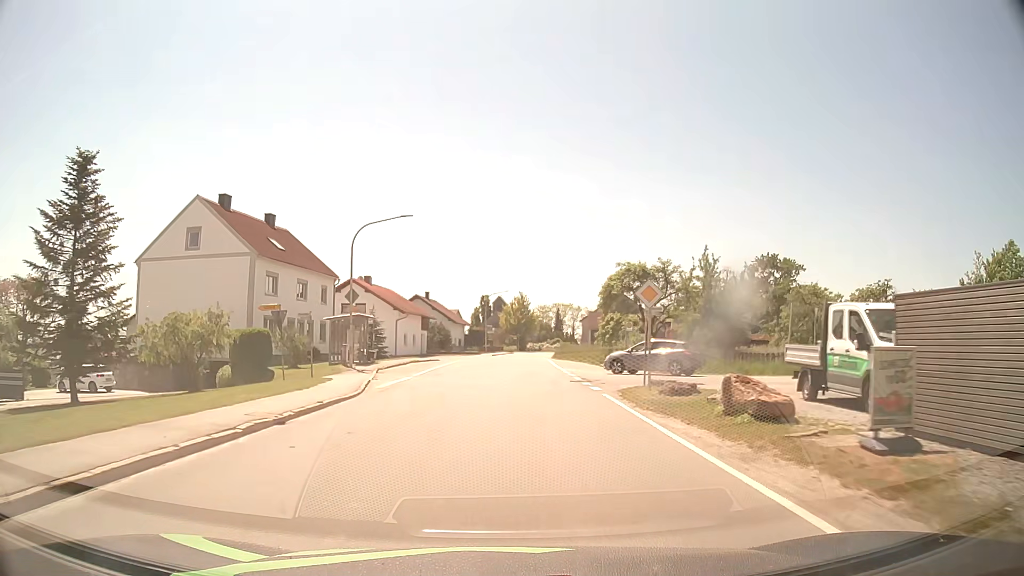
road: secondary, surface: asphalt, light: Day
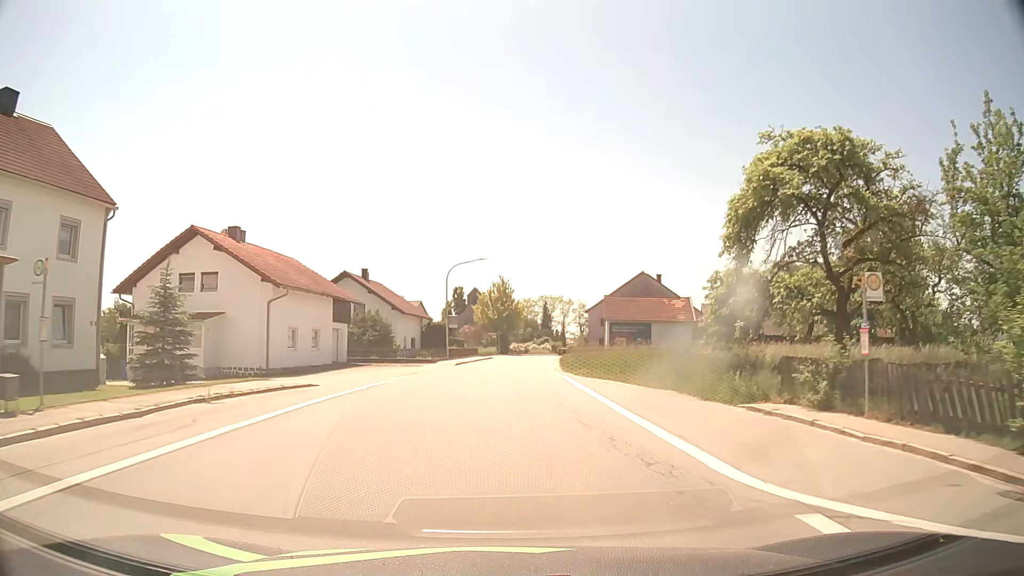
(+0.4, +30.5) m; +2°
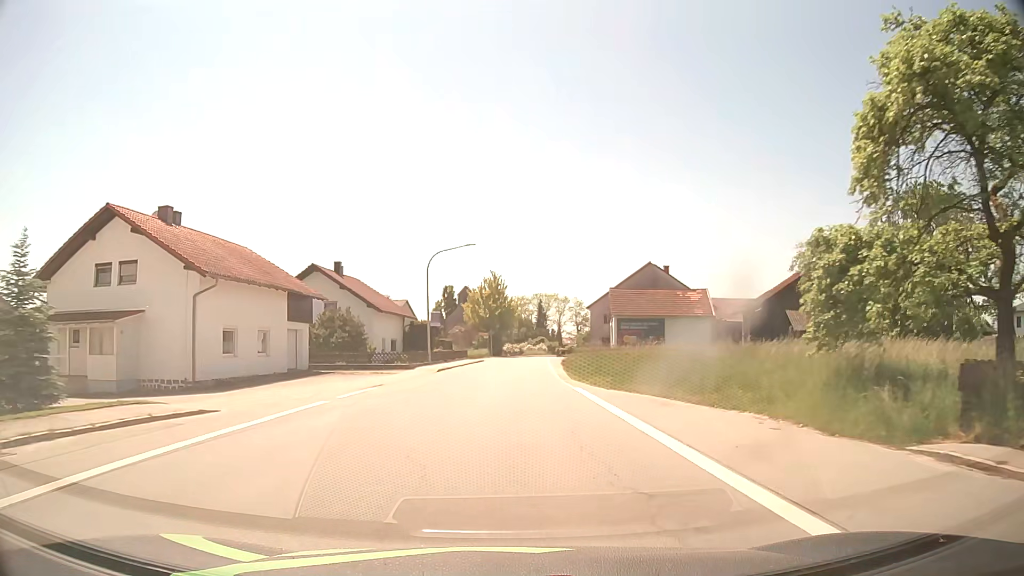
(+0.1, +7.6) m; +1°
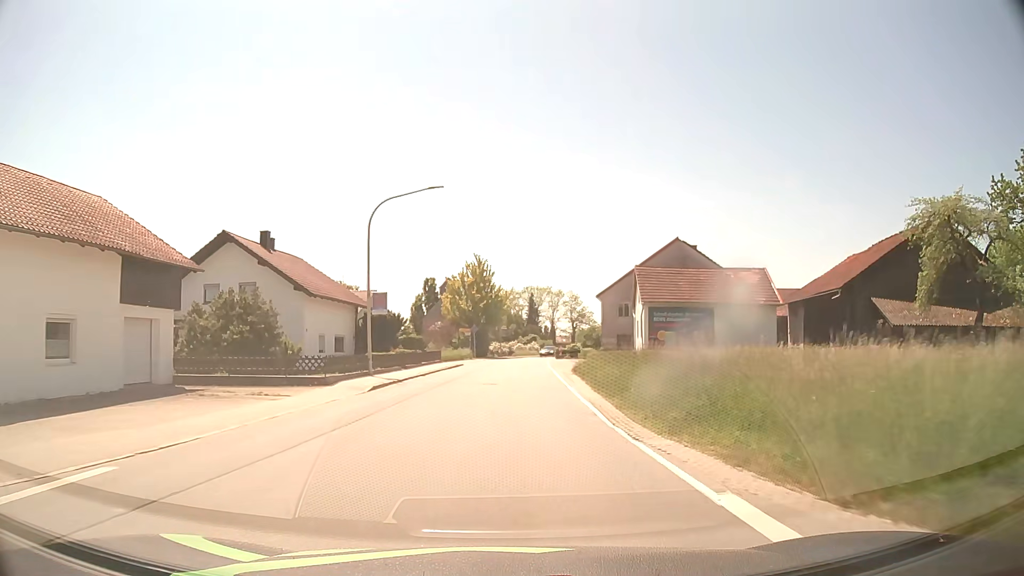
(+0.1, +15.2) m; +1°
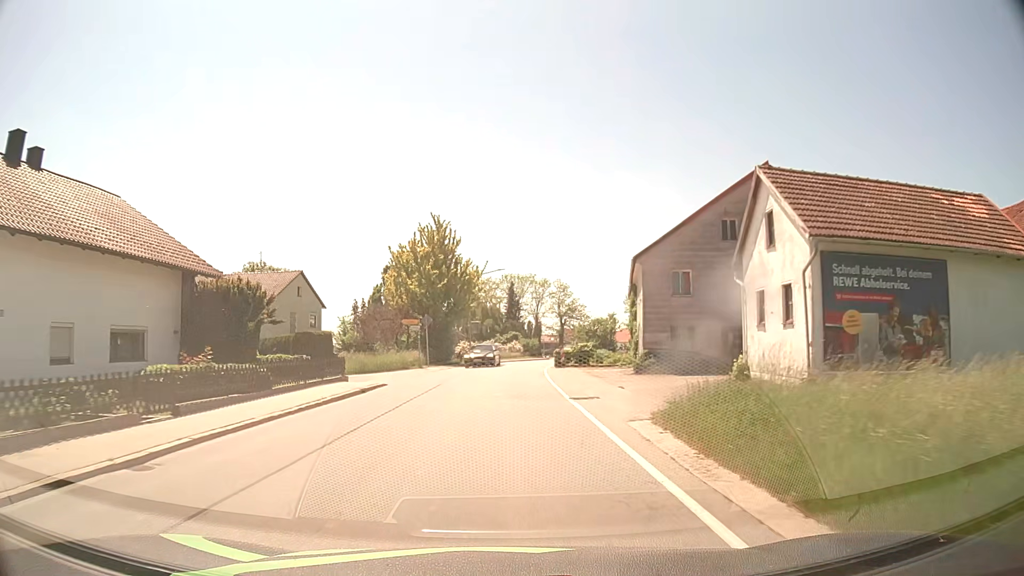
(+0.5, +22.8) m; +2°
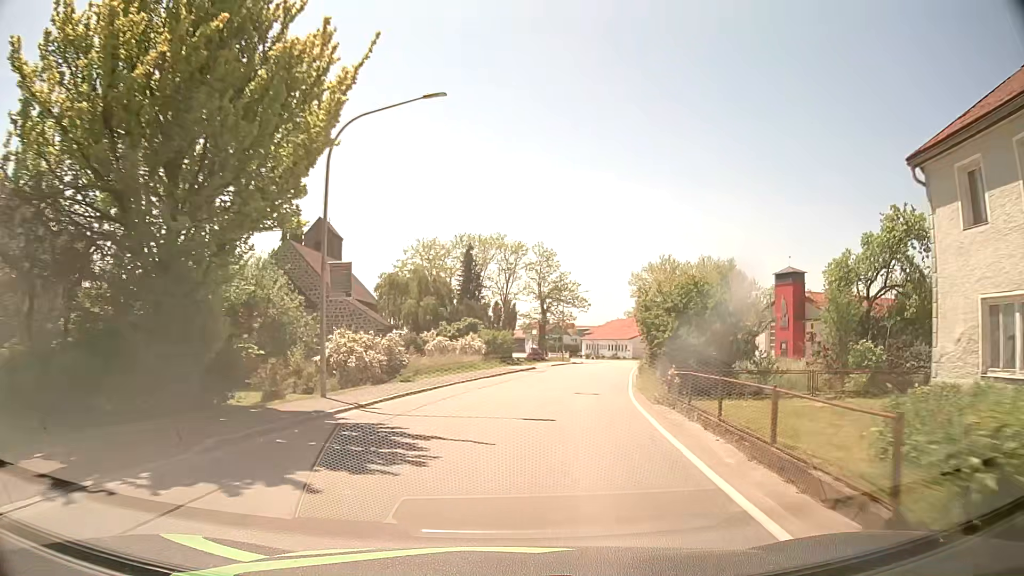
(+0.4, +38.1) m; +3°
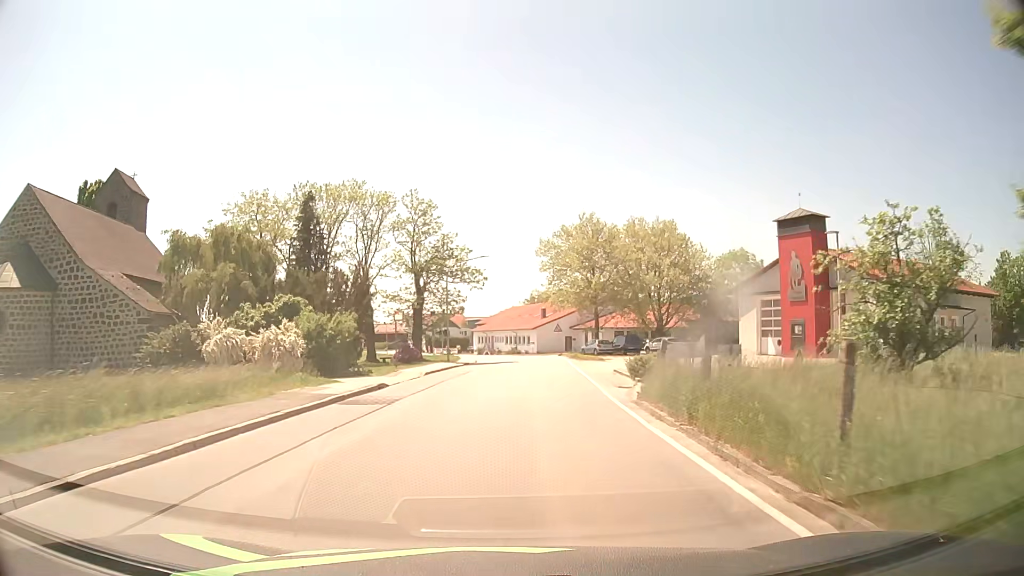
(+2.1, +22.8) m; +9°
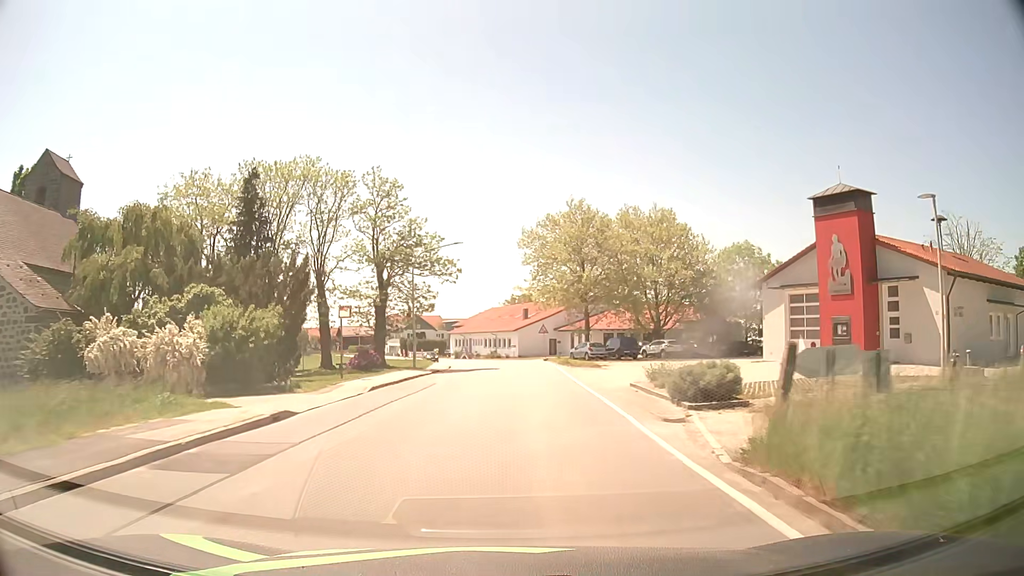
(+0.1, +7.7) m; +2°
(0, +10) (0, +20) (+1, +30) (+1, +40) (+1, +50) (0, +60) (-2, +70) (-4, +80) (-7, +89) (-10, +99) m
